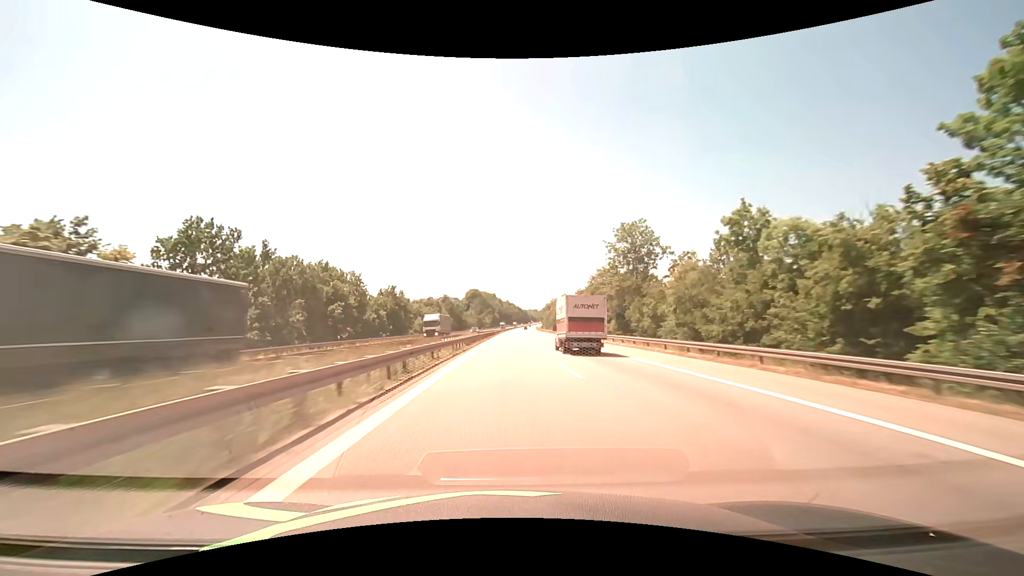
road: motorway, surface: asphalt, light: Day
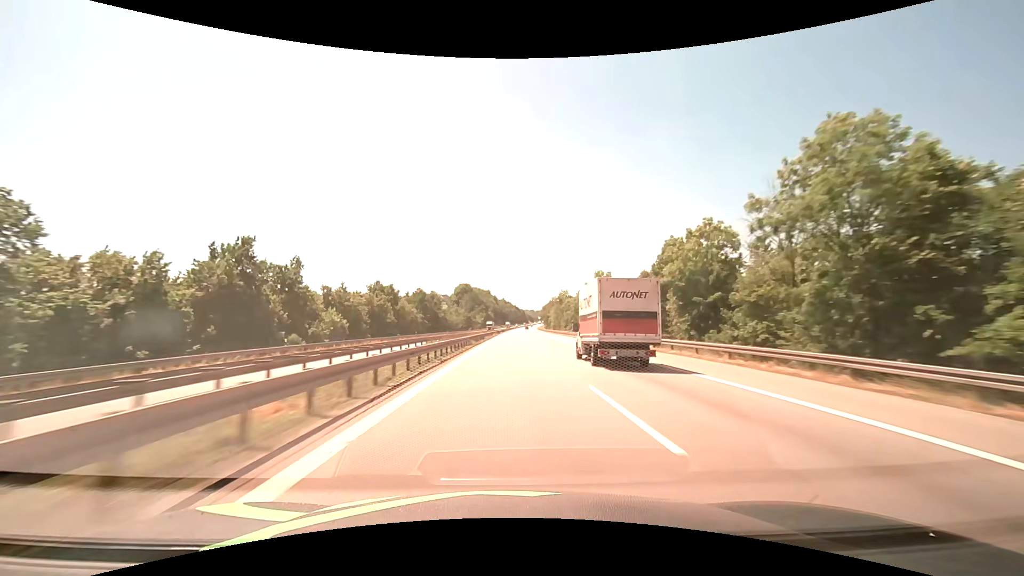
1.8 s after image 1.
(+0.3, +61.4) m; +1°
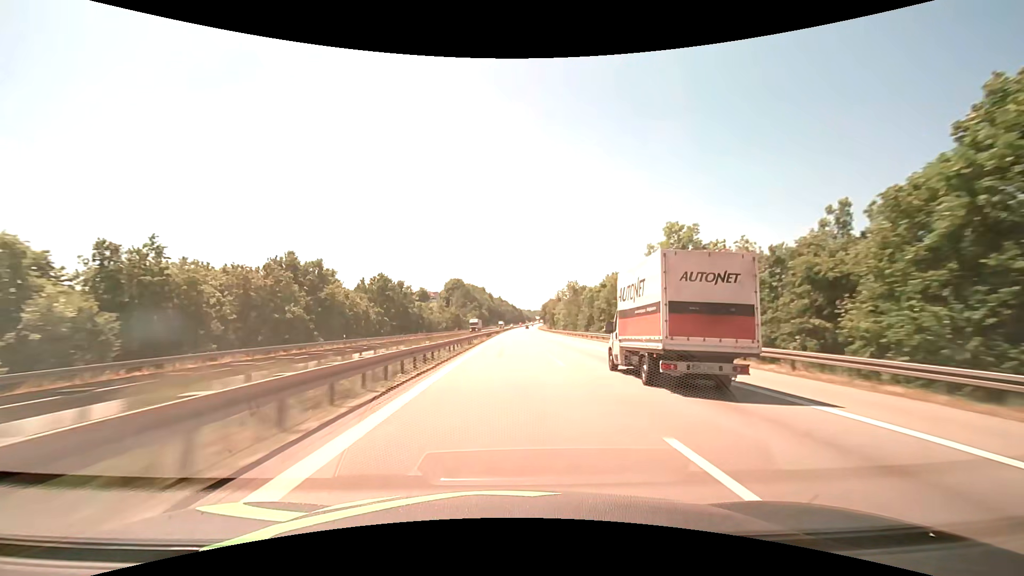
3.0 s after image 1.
(+0.1, +41.1) m; 0°
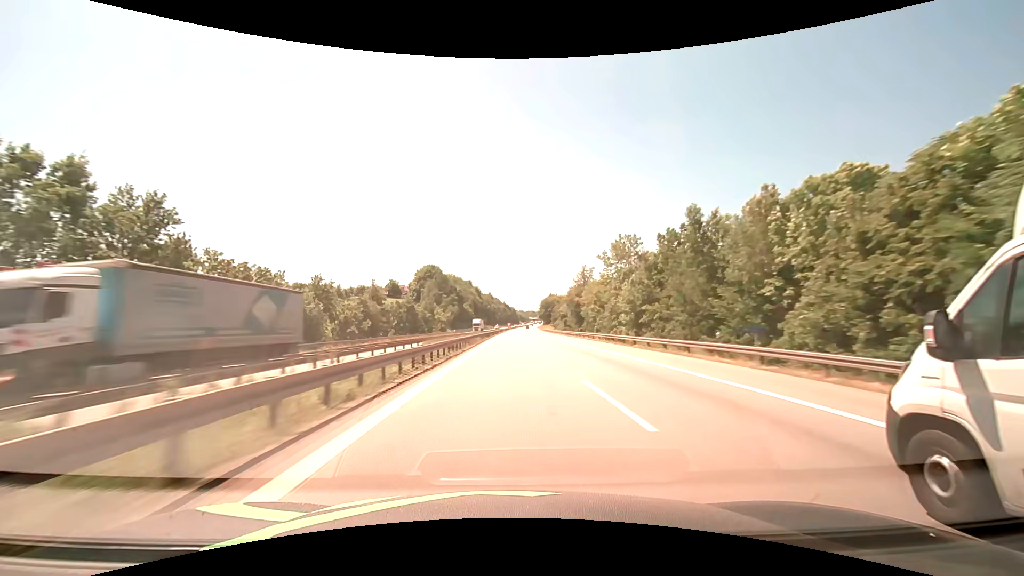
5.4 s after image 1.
(+0.7, +82.2) m; +1°
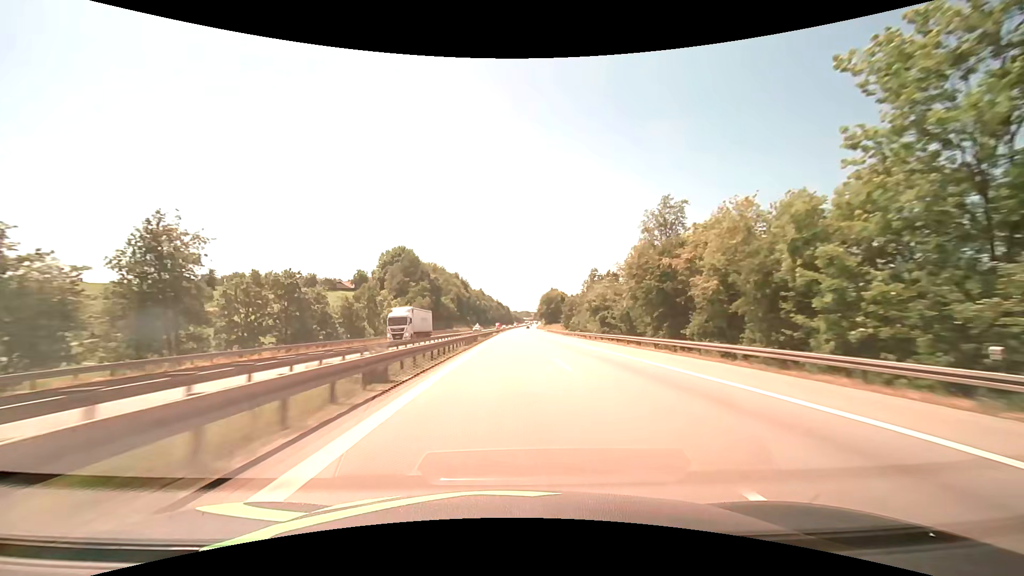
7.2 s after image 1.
(+0.3, +61.7) m; +1°
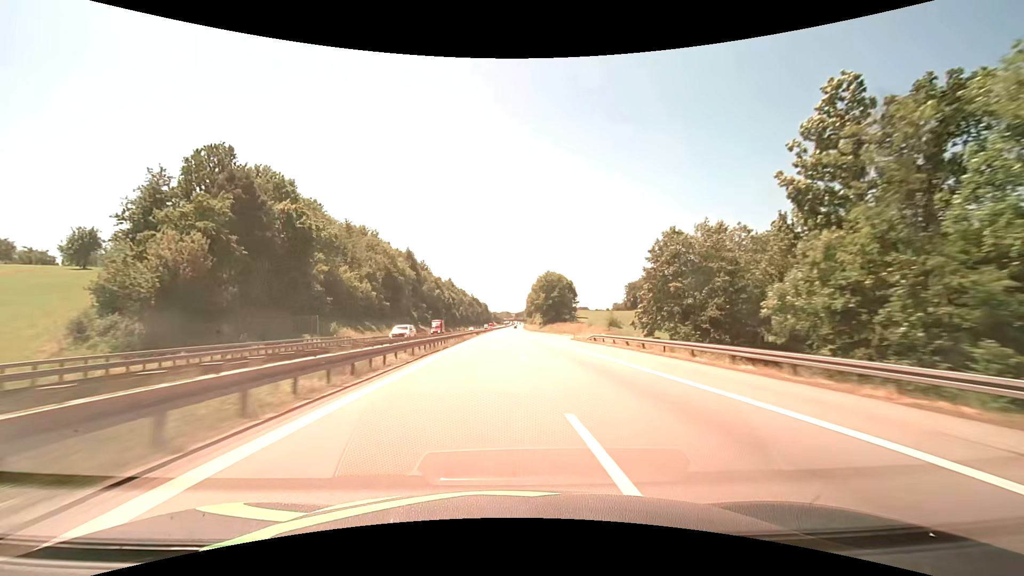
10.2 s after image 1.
(+1.8, +103.0) m; +2°
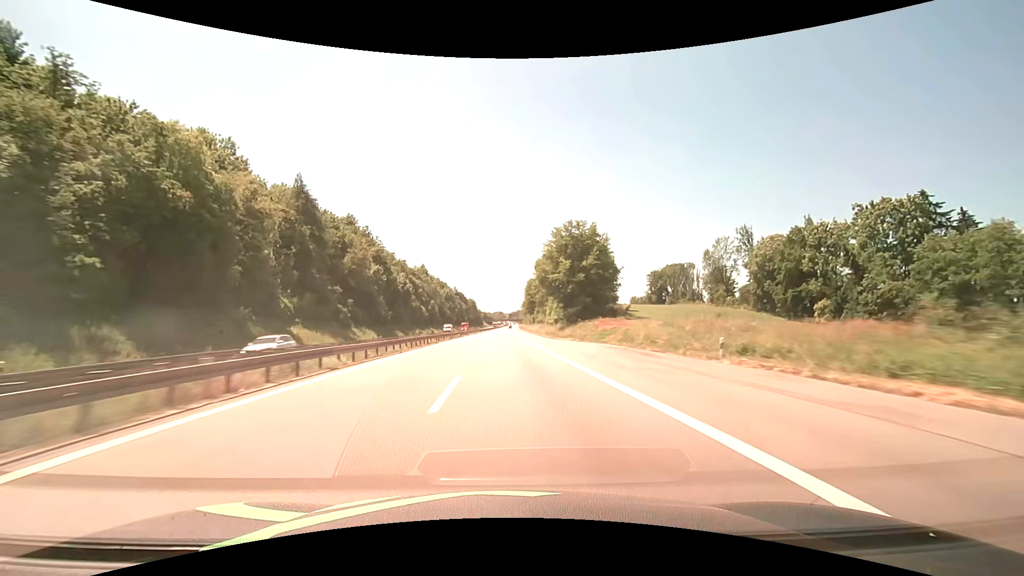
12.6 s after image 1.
(+1.1, +82.4) m; +1°
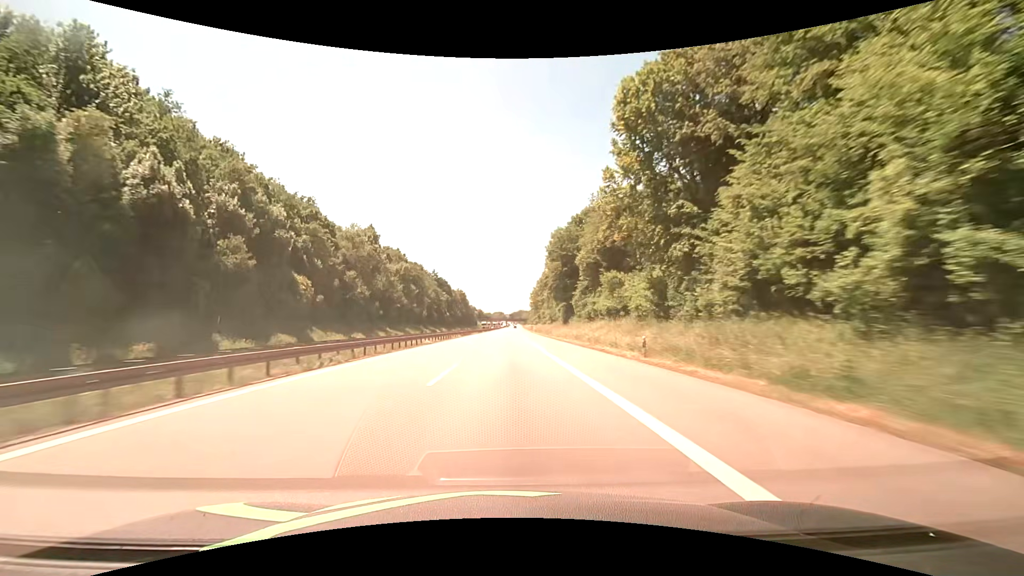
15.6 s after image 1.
(-0.6, +103.1) m; 0°
(0, +10) (0, +20) (0, +30) (0, +40) (0, +50) (0, +60) (0, +70) (0, +80) (0, +90) (0, +100) m
